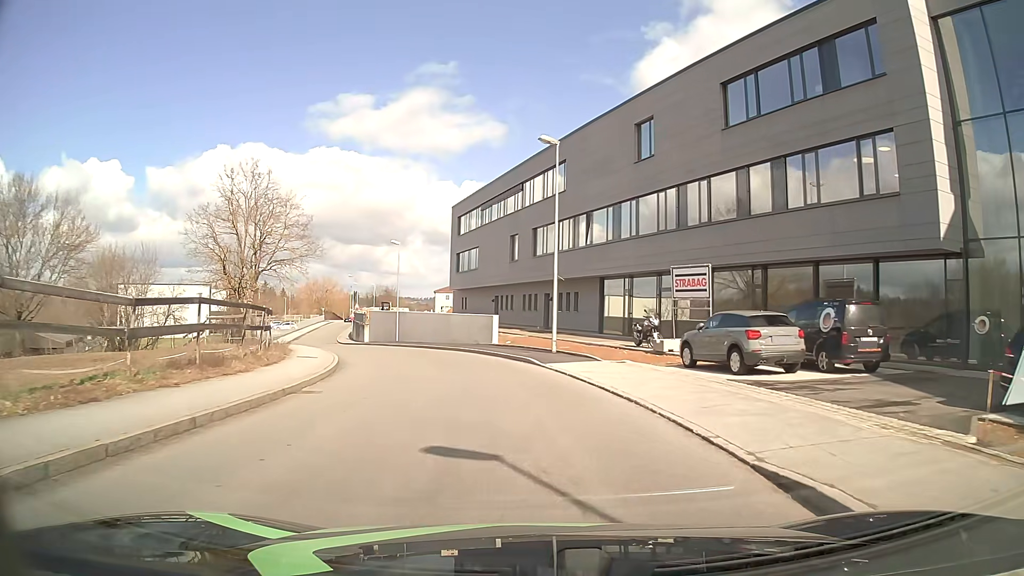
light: Day
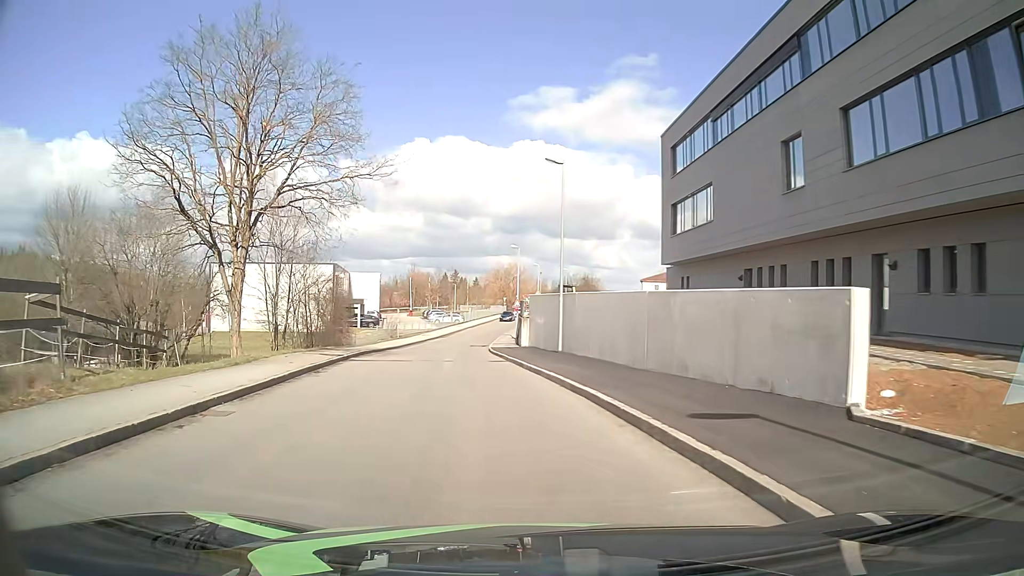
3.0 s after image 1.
(-3.2, +26.8) m; -17°
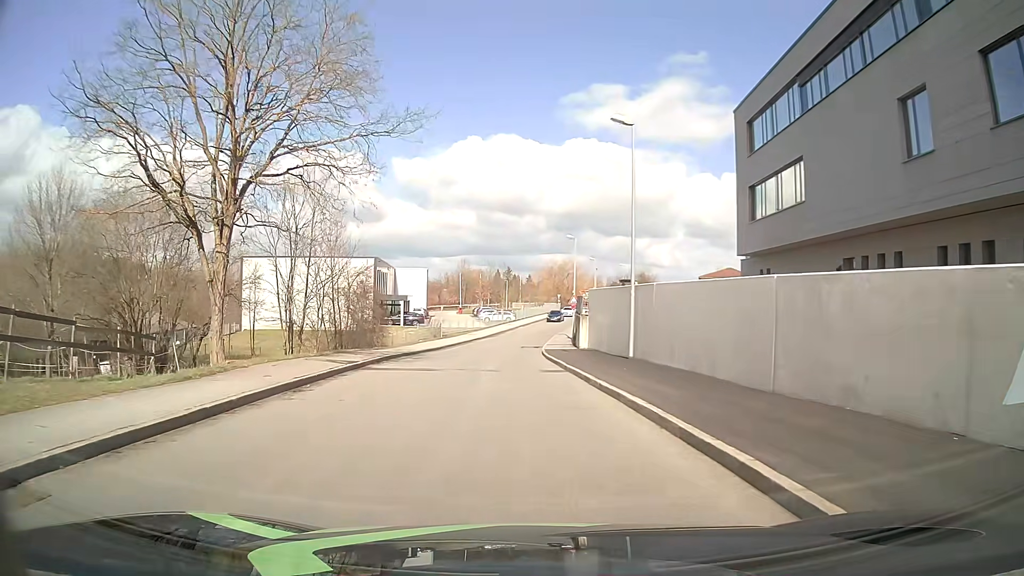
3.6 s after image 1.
(-0.3, +5.5) m; -5°
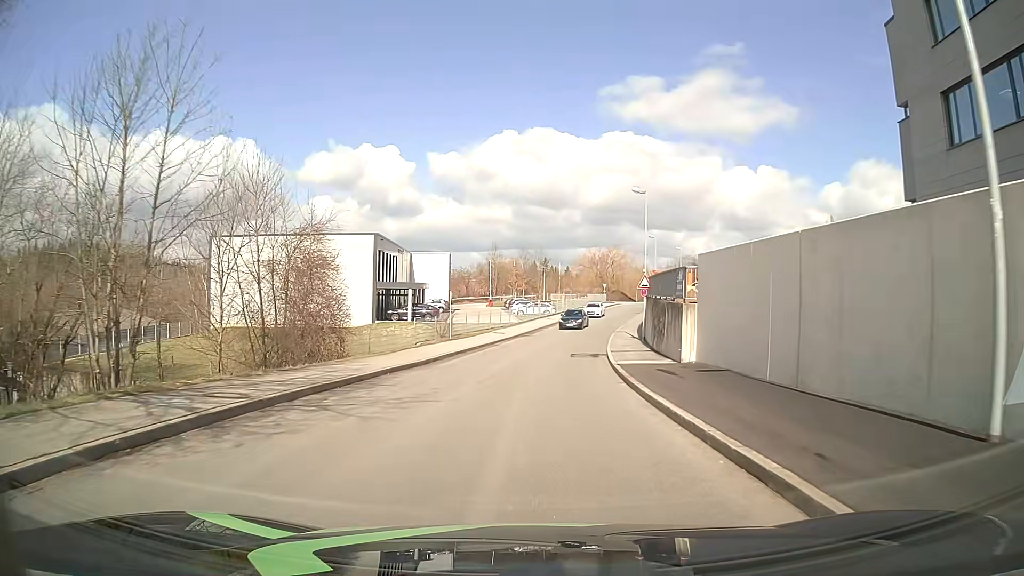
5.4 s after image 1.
(-0.5, +16.7) m; -3°
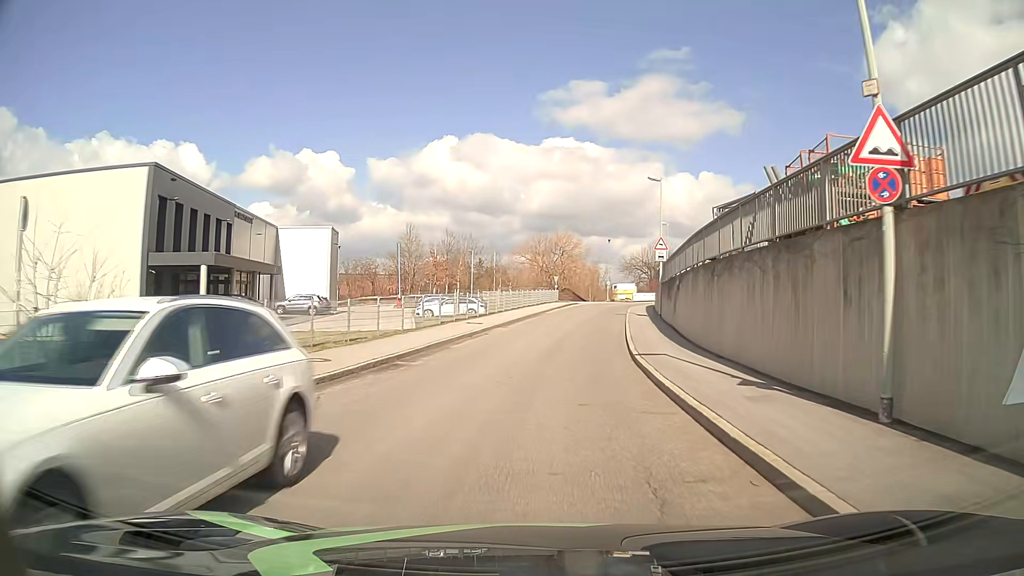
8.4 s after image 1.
(+1.6, +28.9) m; +6°
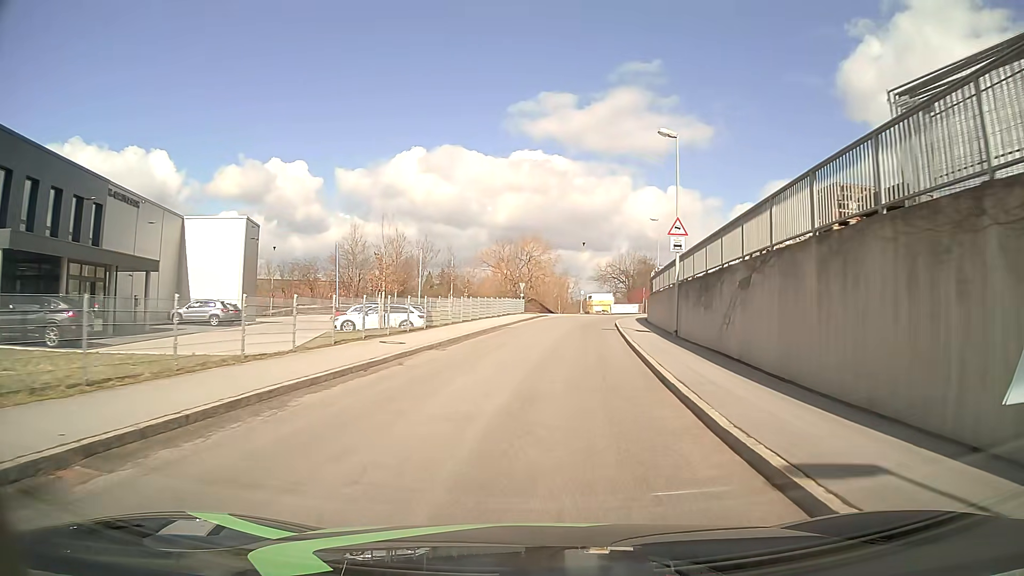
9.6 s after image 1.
(+0.3, +12.1) m; +3°
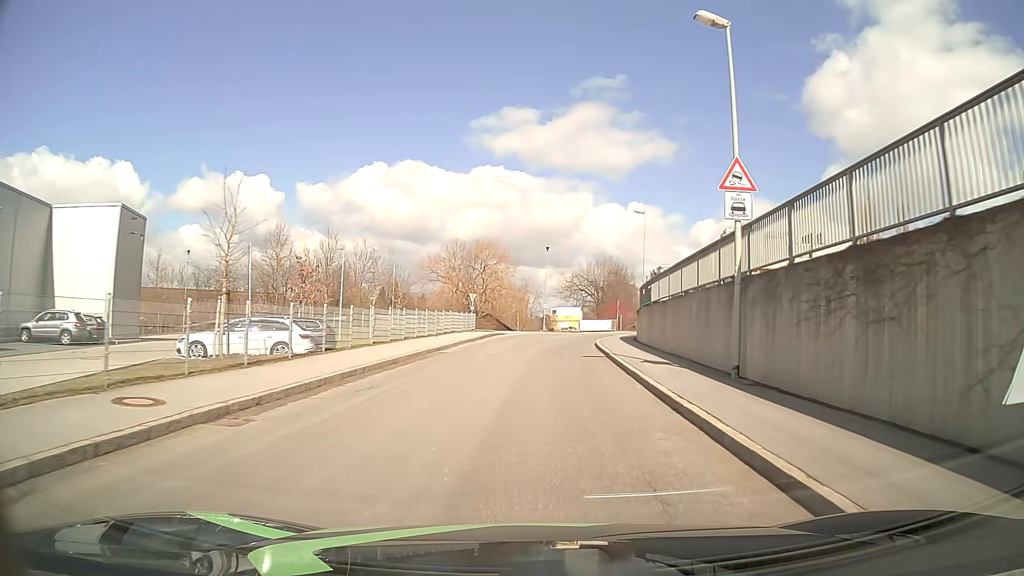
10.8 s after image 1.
(+0.3, +12.0) m; +3°
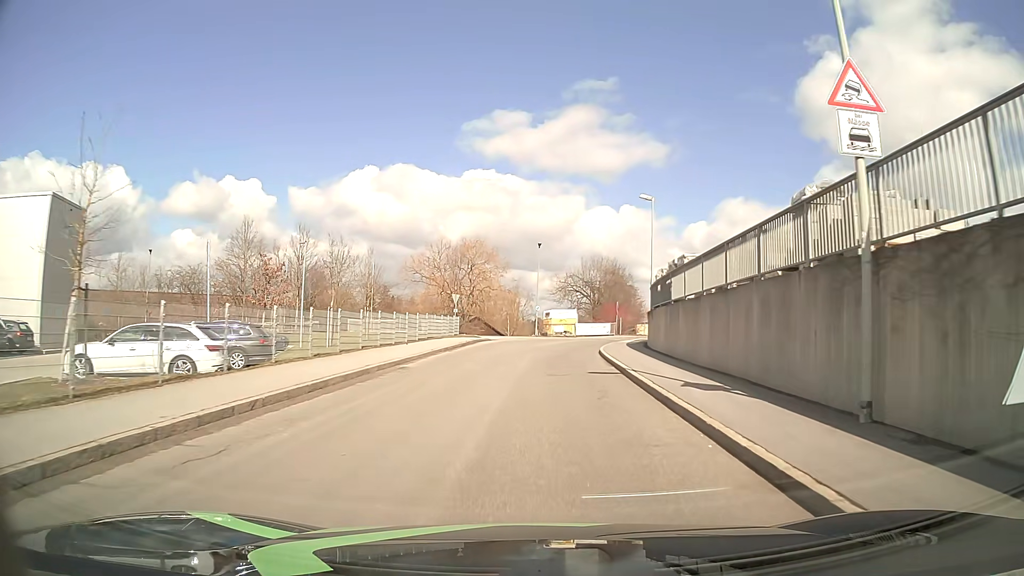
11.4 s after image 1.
(0.0, +6.0) m; +1°
(0, +10) (0, +20) (+1, +30) (+3, +40) (+7, +49) (+14, +56) (+23, +60) (+32, +63) (+42, +64) (+52, +64) m
